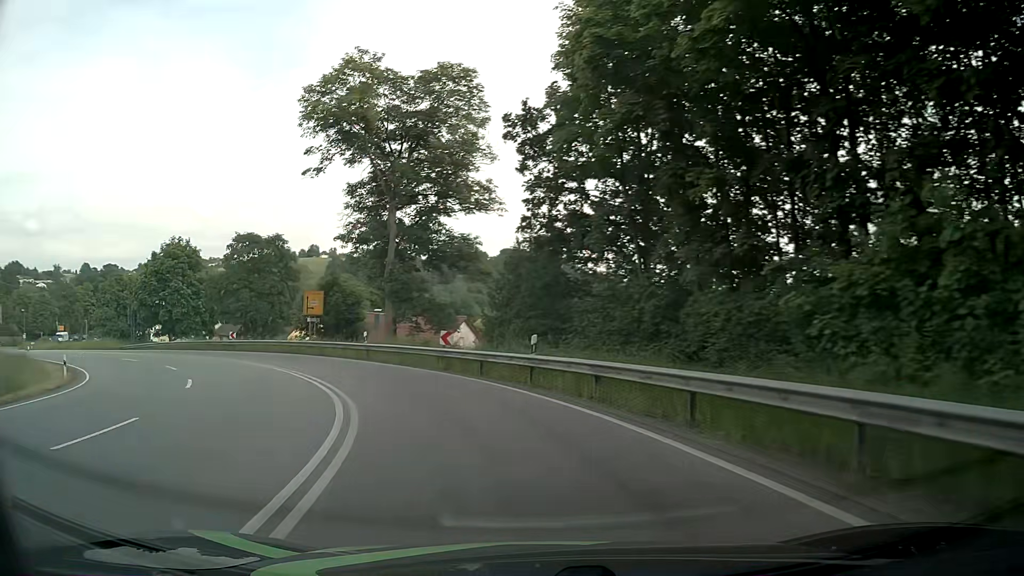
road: primary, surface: asphalt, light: Day
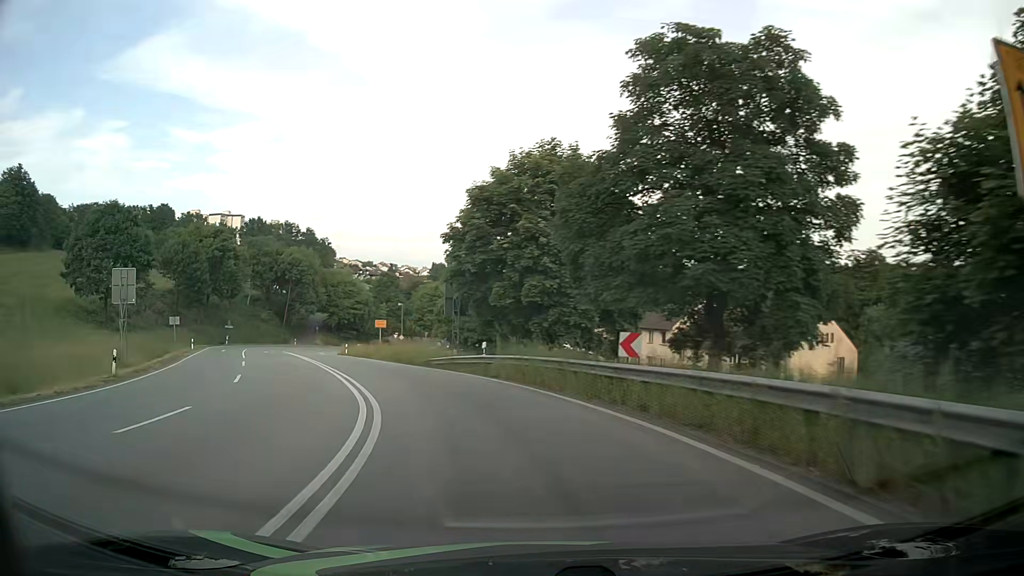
(-13.4, +34.2) m; -42°
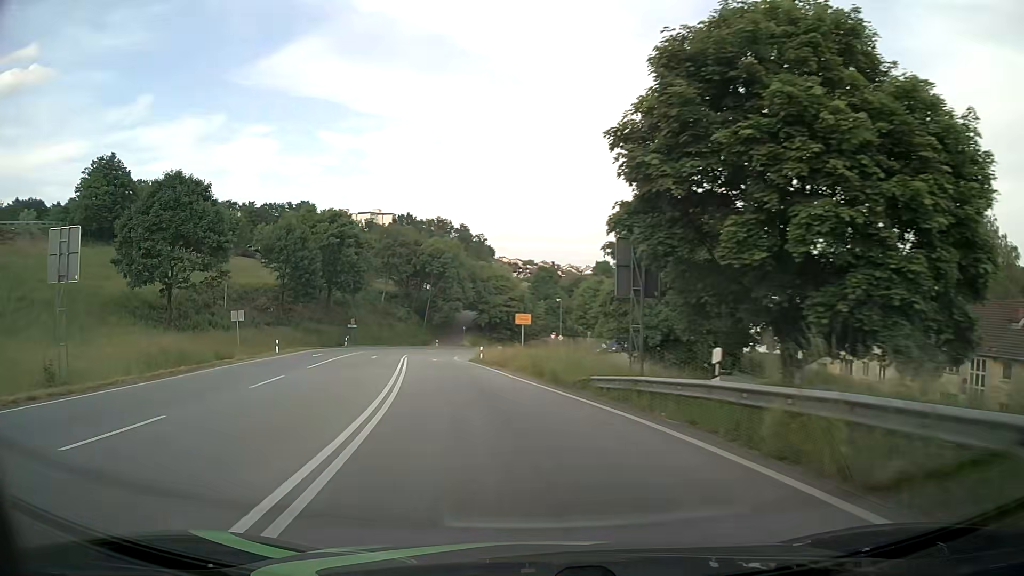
(-1.7, +15.0) m; -13°
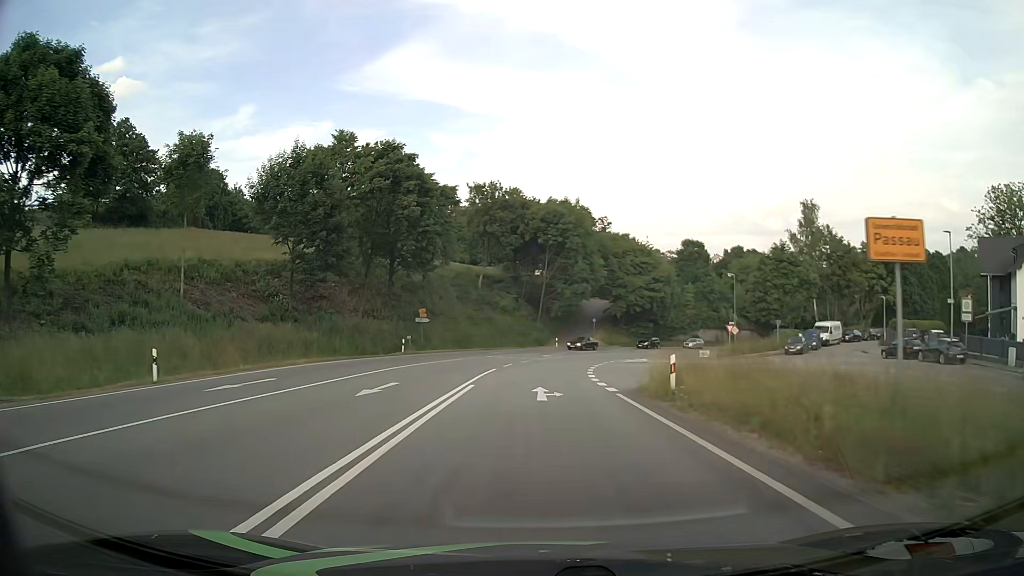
(-4.1, +30.4) m; -10°
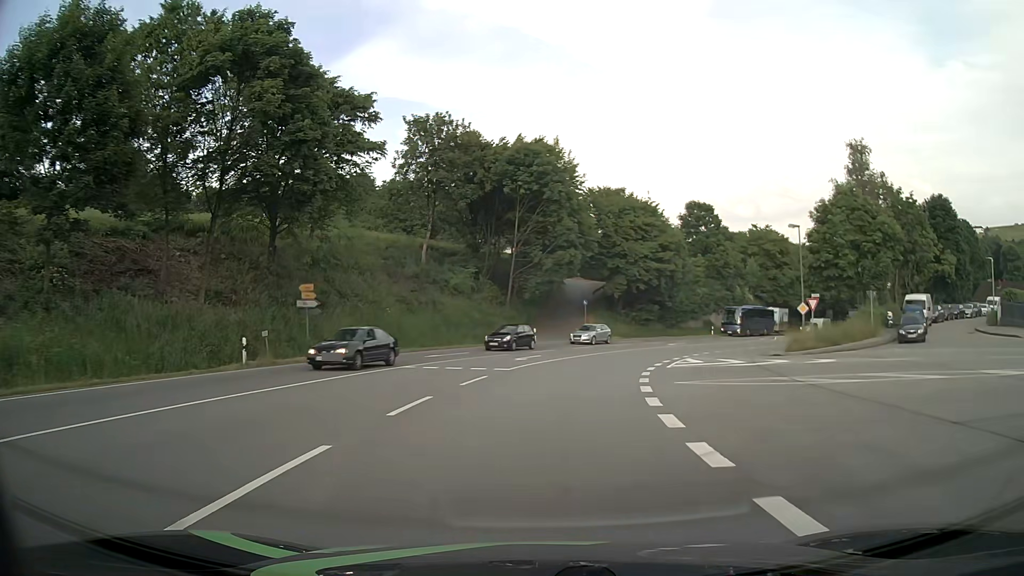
(+0.1, +23.2) m; +2°
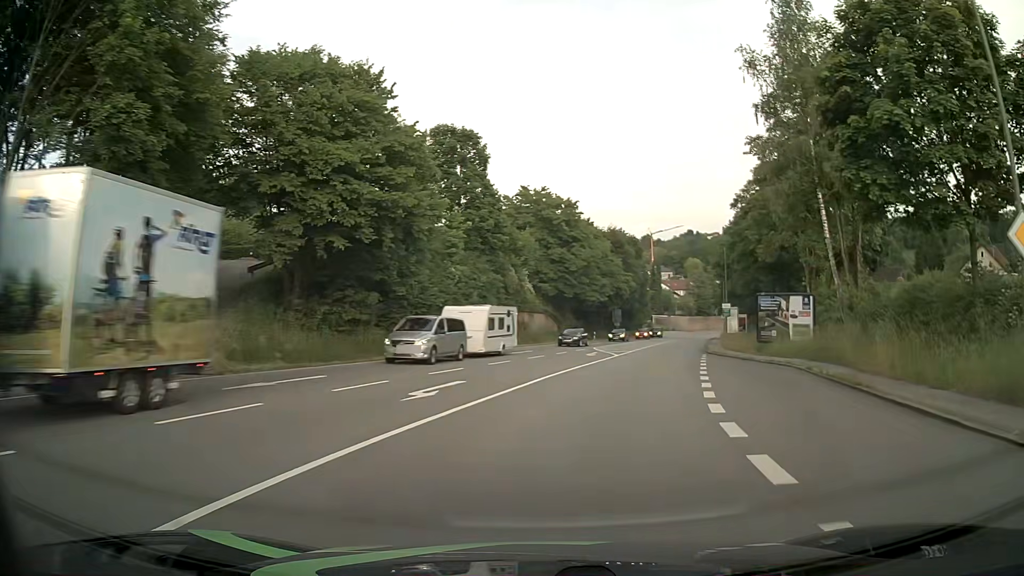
(+6.1, +37.1) m; +23°
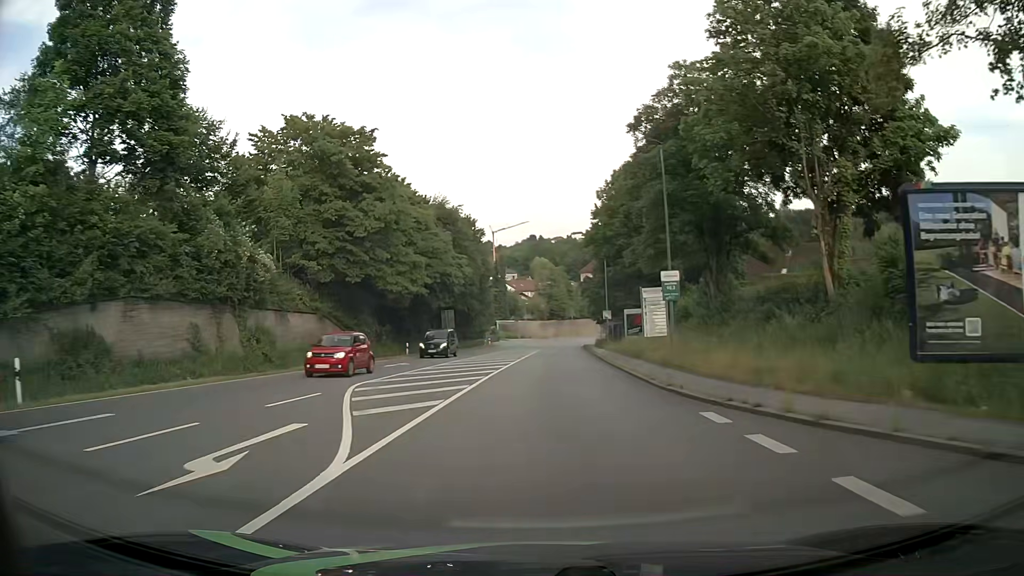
(+4.6, +30.0) m; +13°
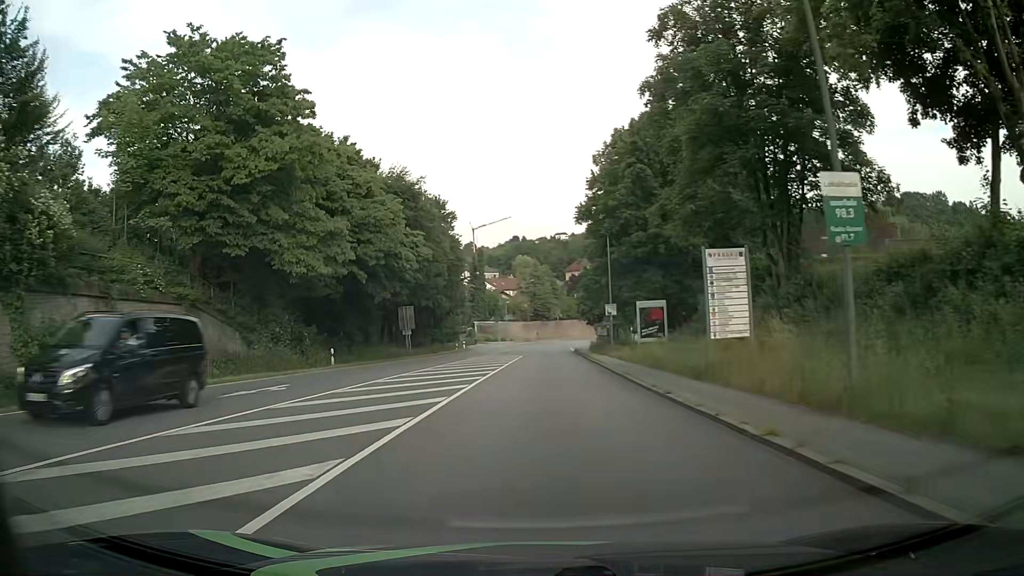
(+0.2, +15.3) m; +1°
(0, +10) (0, +20) (0, +30) (+1, +40) (+1, +50) (+1, +60) (+2, +70) (+2, +80) (+3, +90) (+3, +100) m
